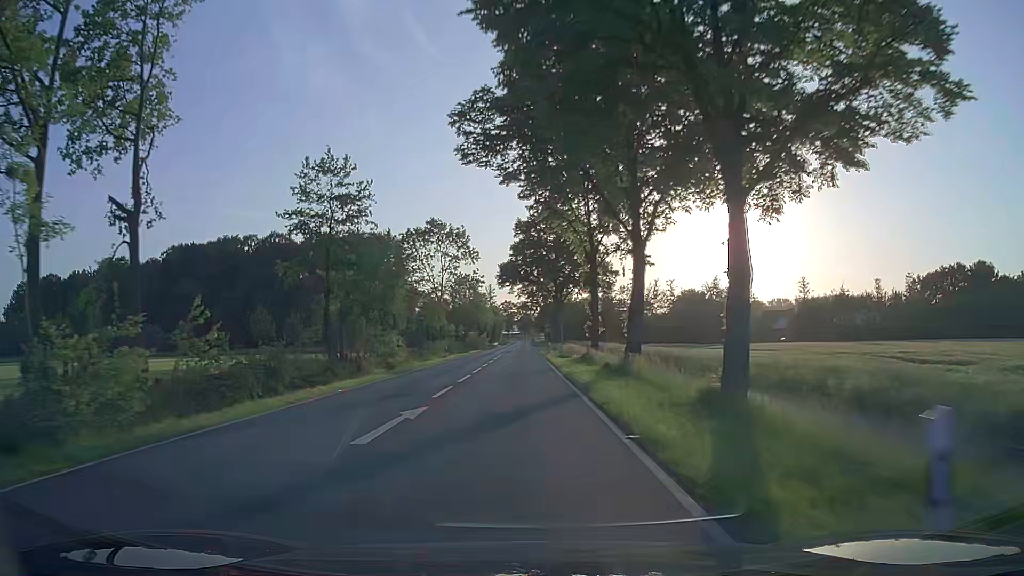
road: secondary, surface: asphalt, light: Day
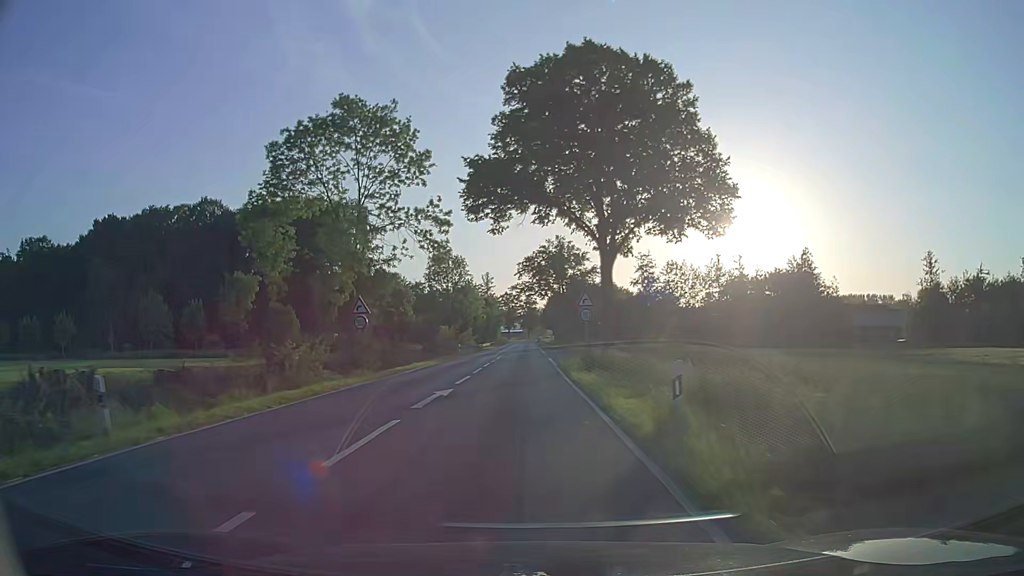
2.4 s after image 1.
(-0.3, +44.5) m; 0°
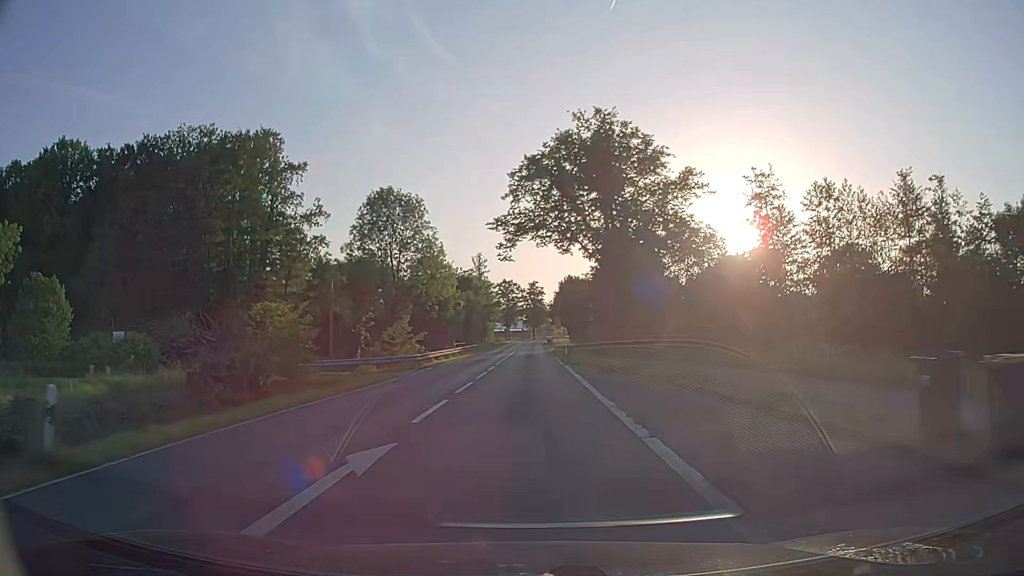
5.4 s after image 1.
(-0.4, +51.9) m; -1°
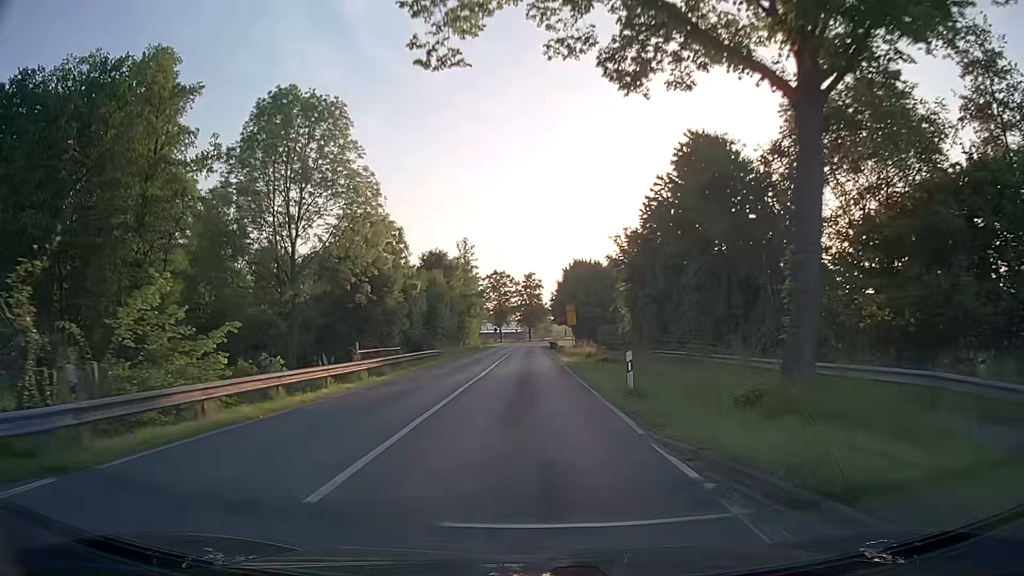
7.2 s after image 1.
(+0.1, +29.4) m; 0°
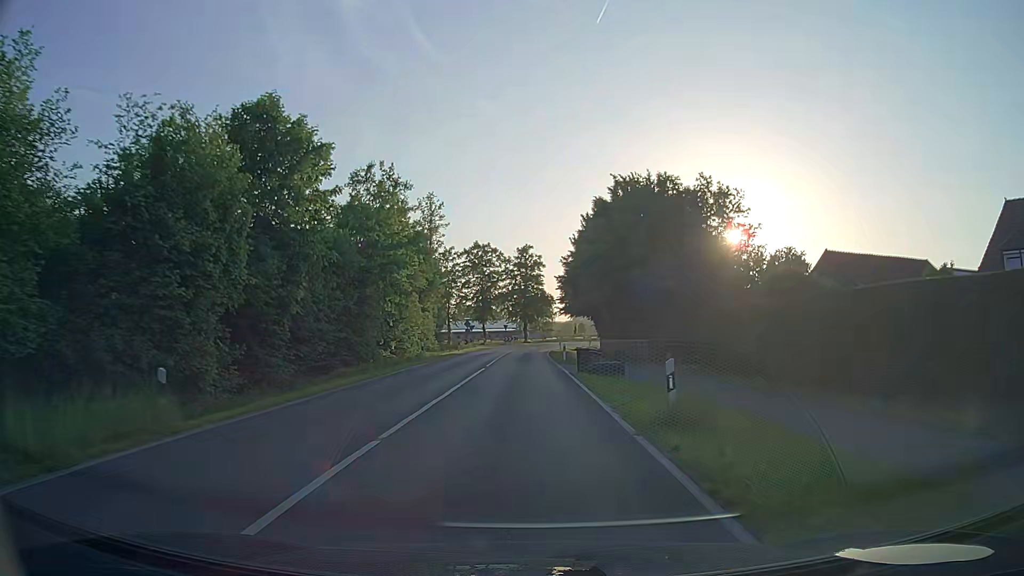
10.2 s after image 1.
(+0.5, +46.4) m; 0°
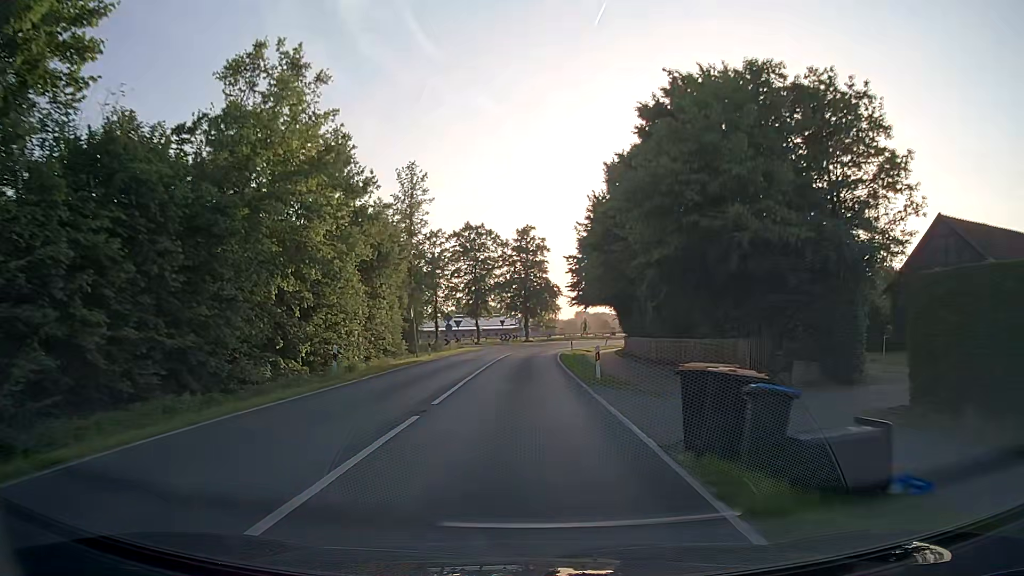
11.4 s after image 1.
(0.0, +17.6) m; 0°
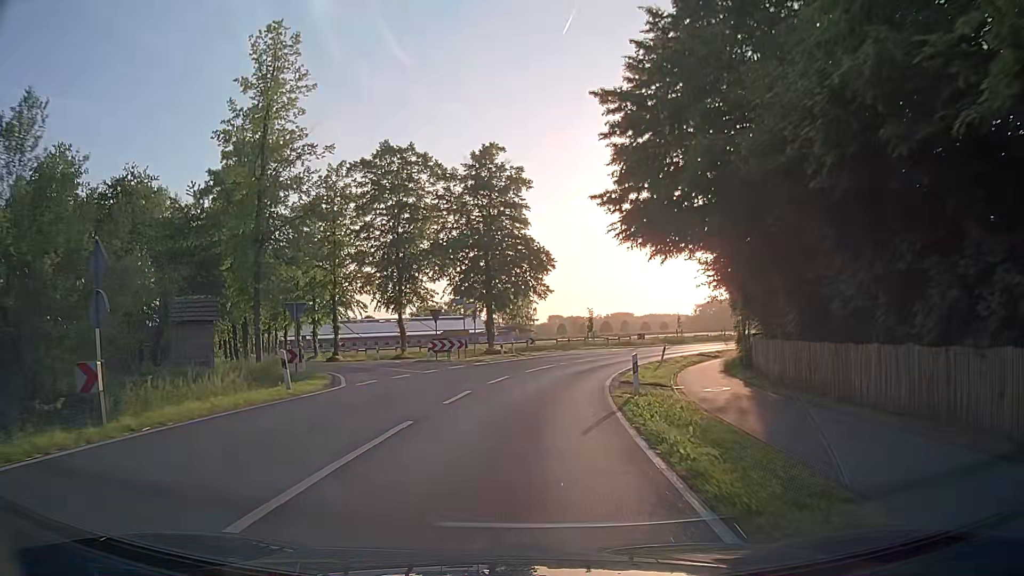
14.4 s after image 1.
(+0.4, +41.6) m; +2°
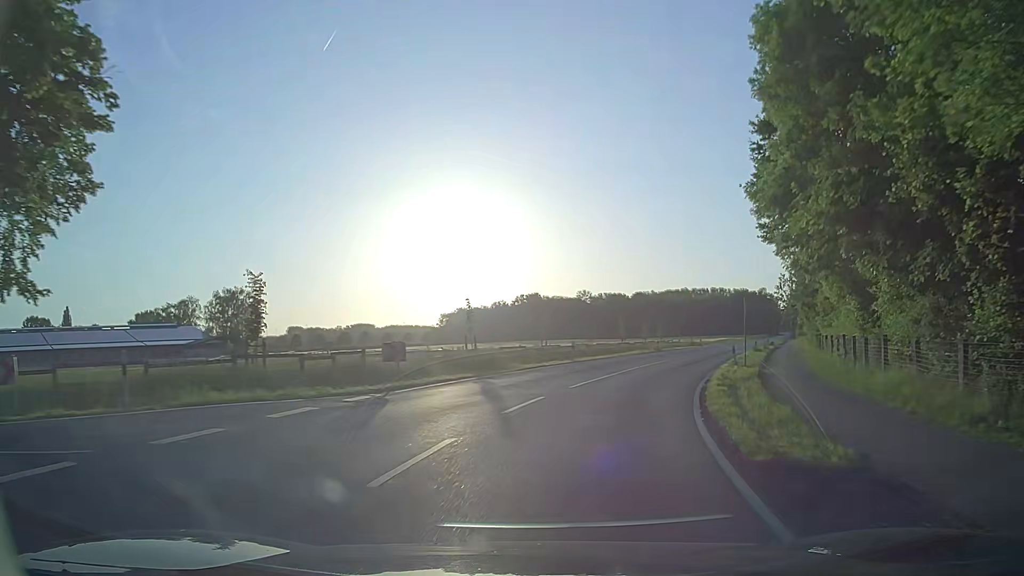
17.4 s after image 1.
(+5.5, +38.4) m; +21°
(+1, +10) (+3, +20) (+6, +29) (+10, +39) (+13, +48) (+17, +57) (+21, +66) (+25, +75) (+29, +84) (+33, +94) m
